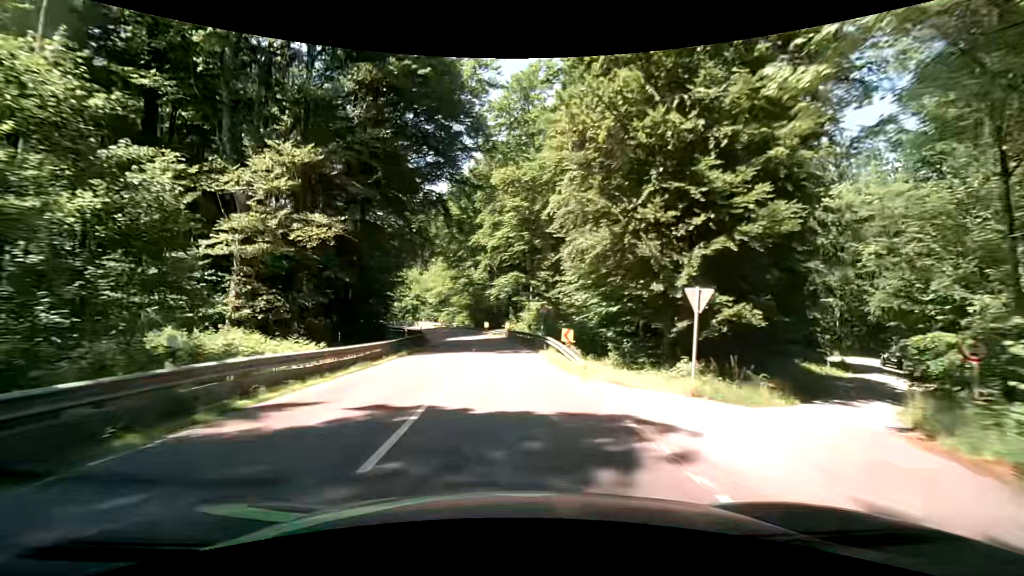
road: secondary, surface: asphalt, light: Day
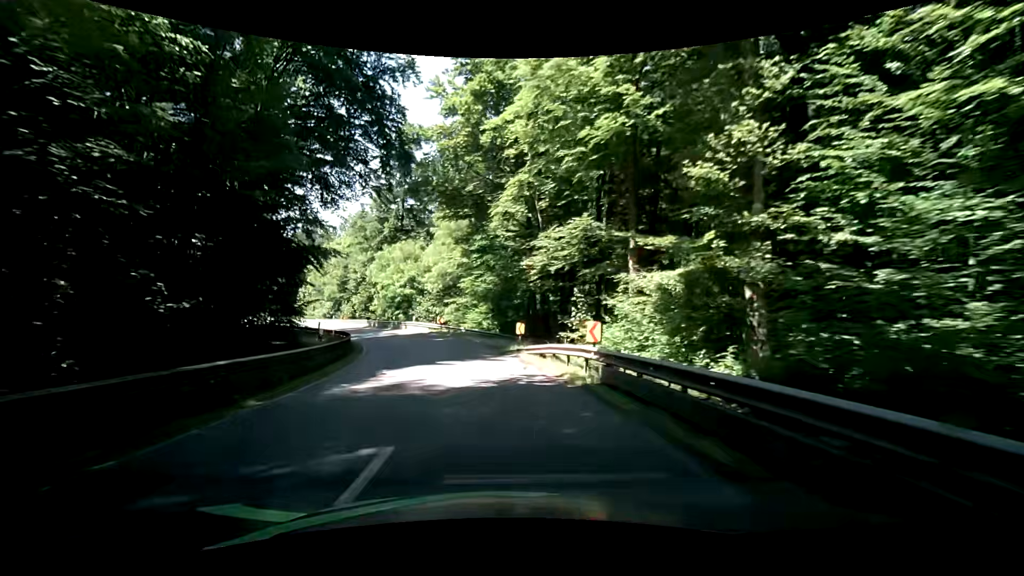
(-1.1, +36.3) m; -5°
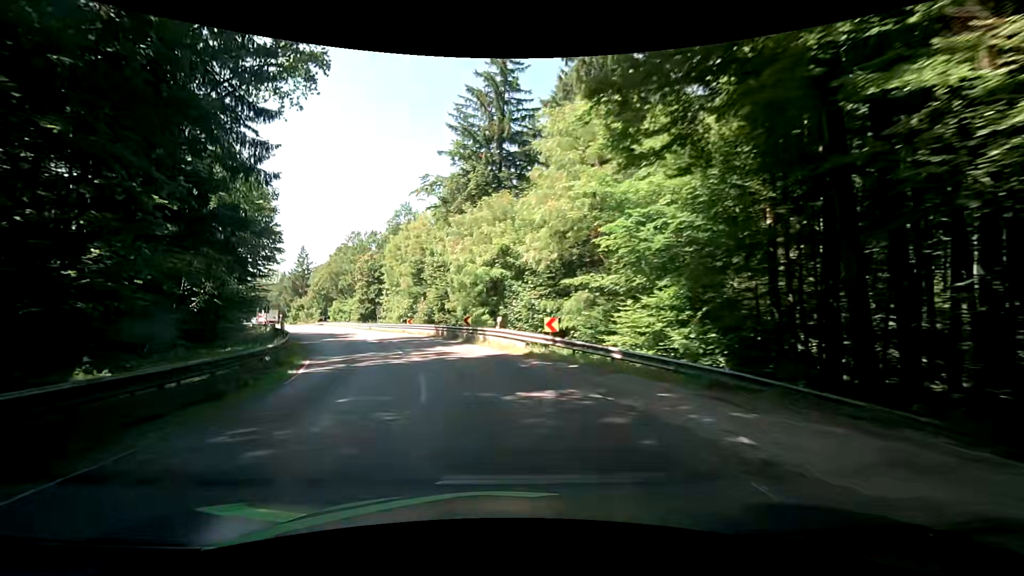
(-2.3, +27.0) m; -12°
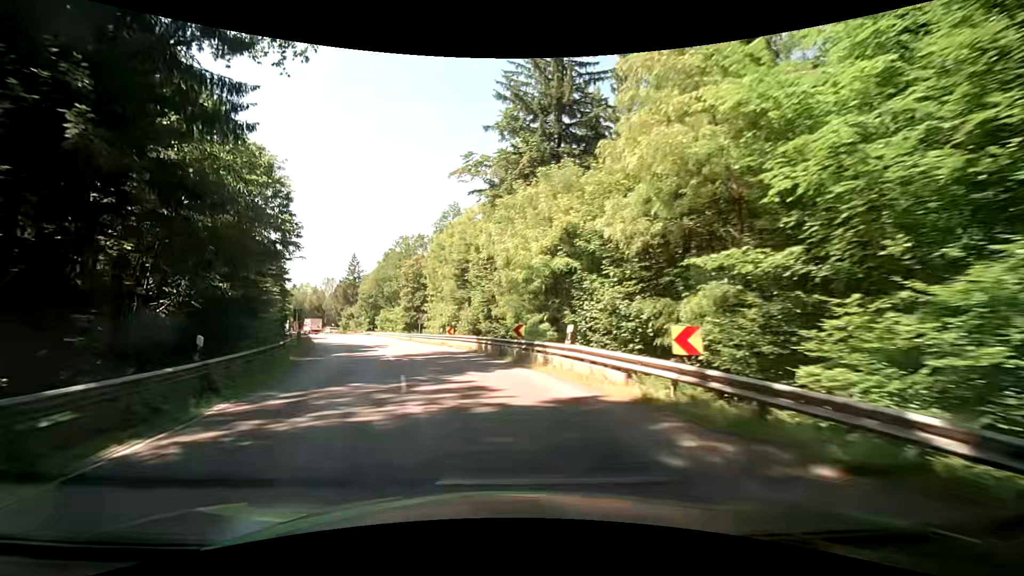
(-0.5, +9.0) m; -7°
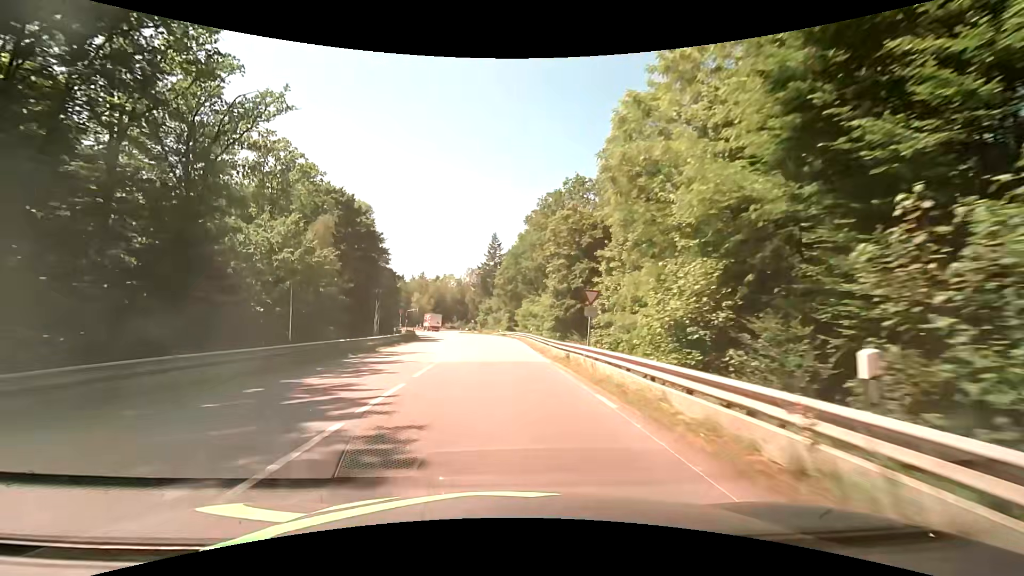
(-6.2, +35.2) m; -17°
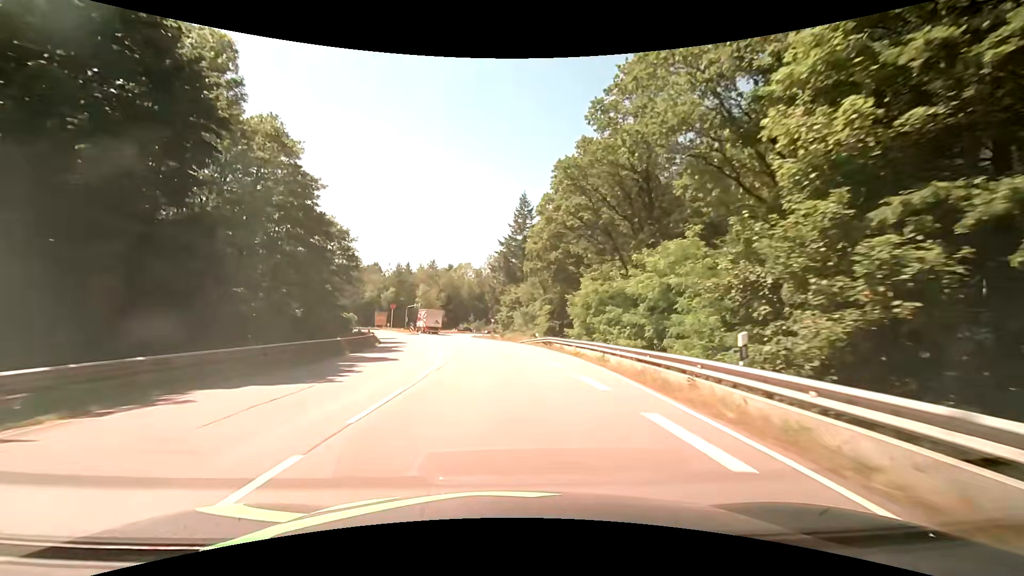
(-1.6, +36.6) m; -4°
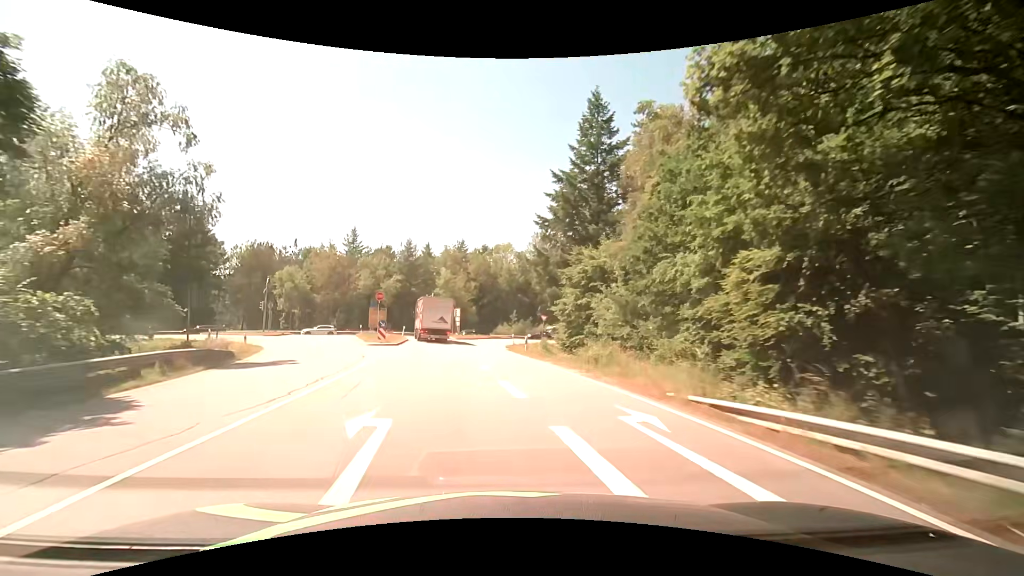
(-1.1, +36.5) m; -5°
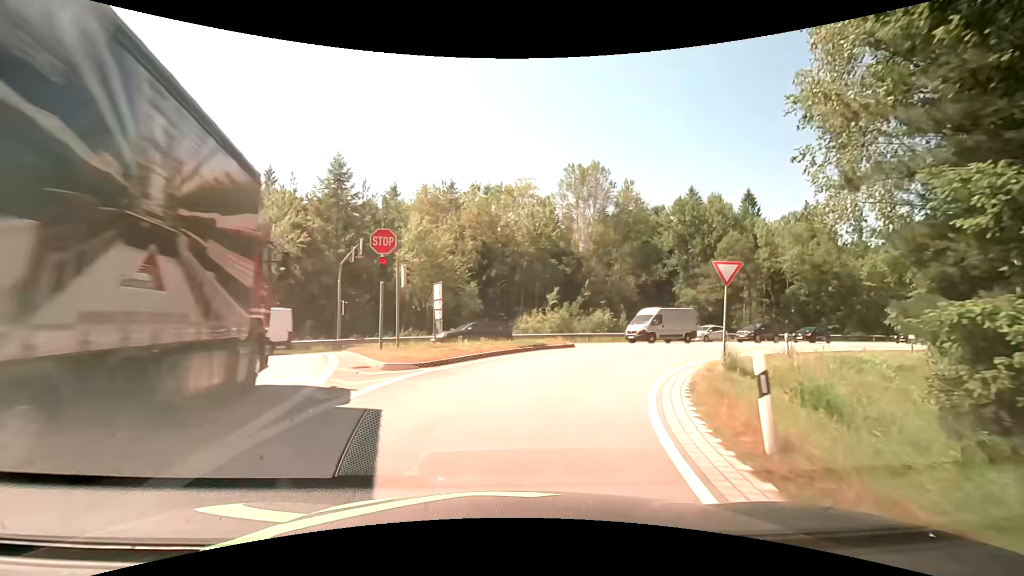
(-2.0, +41.2) m; -2°
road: secondary_link
(+1, +10) (+4, +19) (+11, +27) (+19, +33) (+28, +38) (+36, +43) (+45, +48) (+53, +53) (+62, +59) (+70, +64) m
